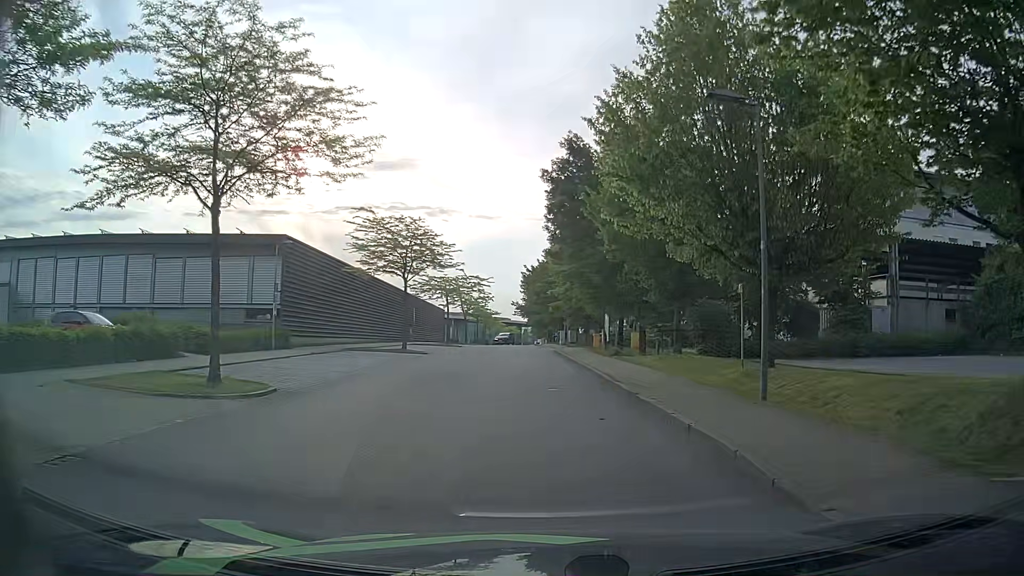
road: residential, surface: asphalt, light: Day
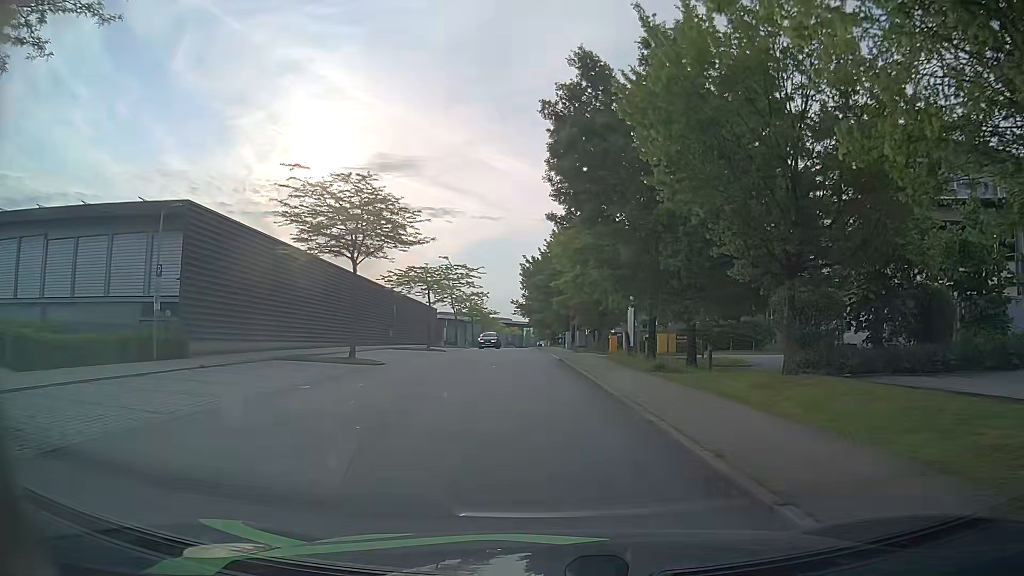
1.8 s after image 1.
(-0.2, +10.9) m; -2°
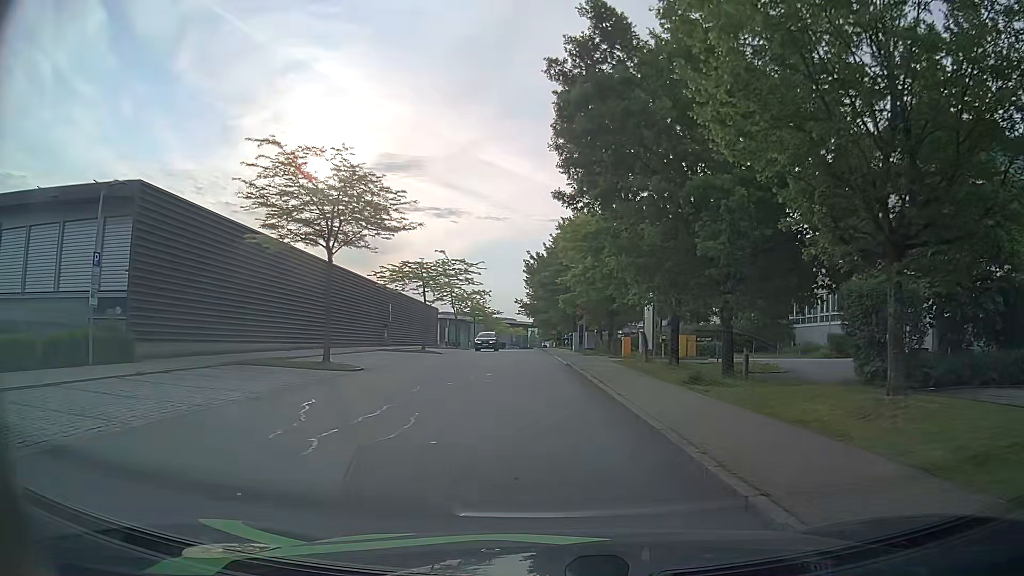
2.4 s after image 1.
(0.0, +4.0) m; -1°
